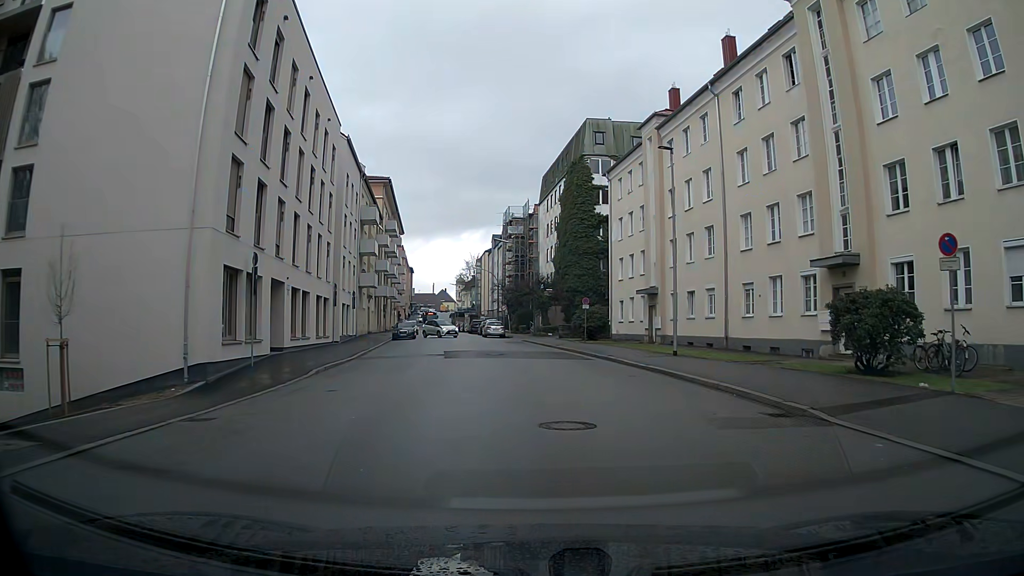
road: tertiary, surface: asphalt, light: Day
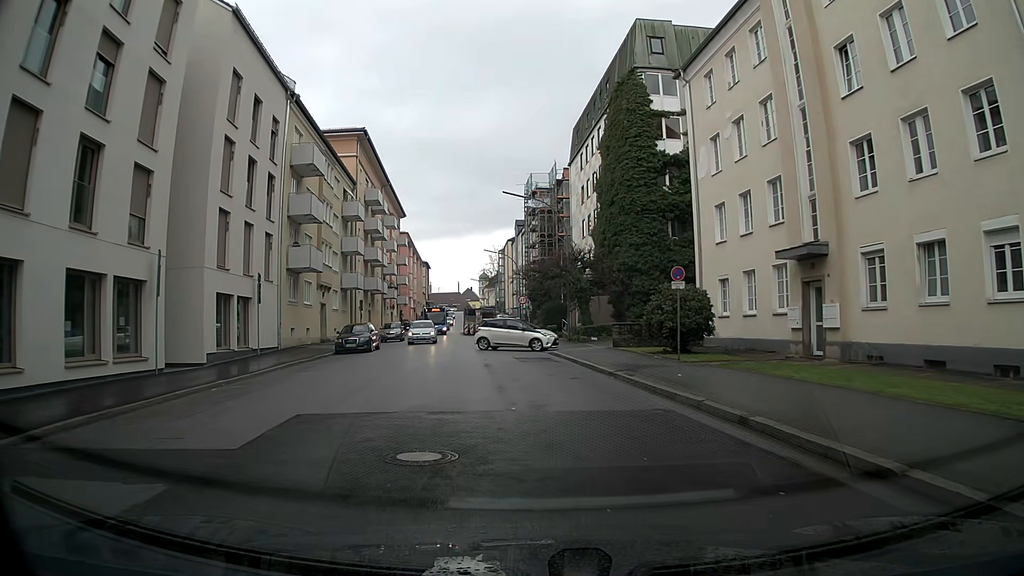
(-0.3, +21.8) m; -4°
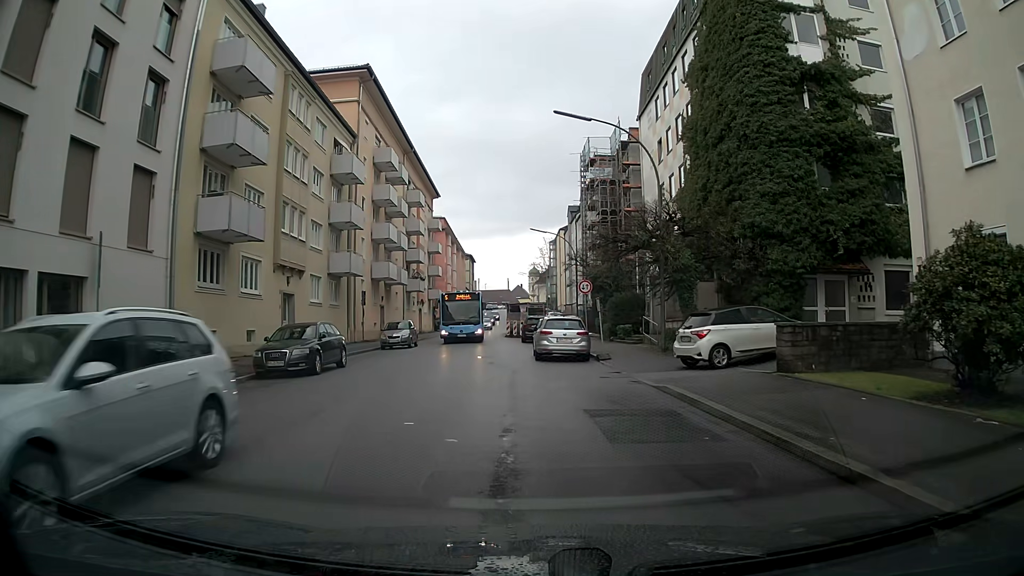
(-0.6, +14.9) m; -4°
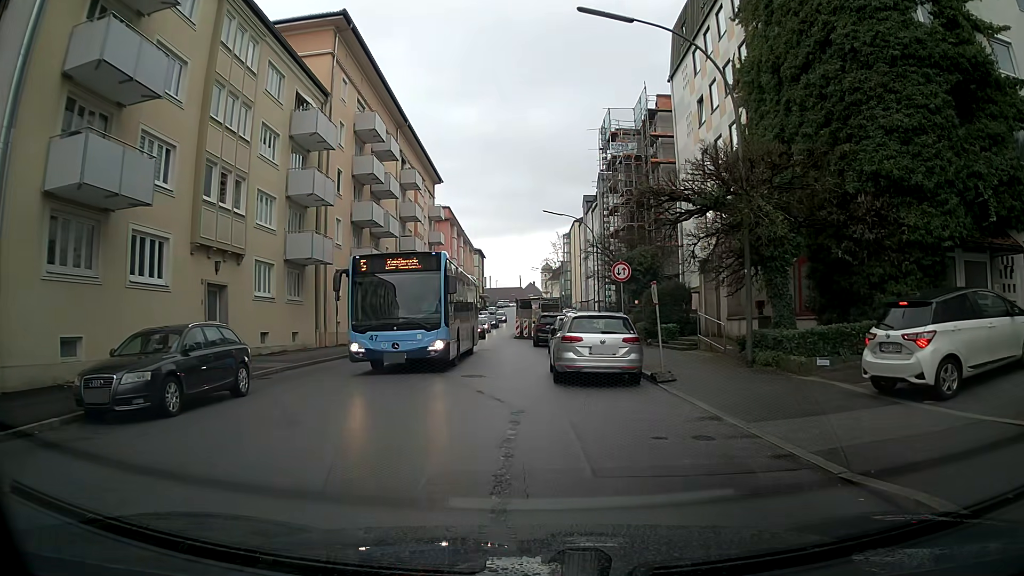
(-0.1, +8.2) m; -1°
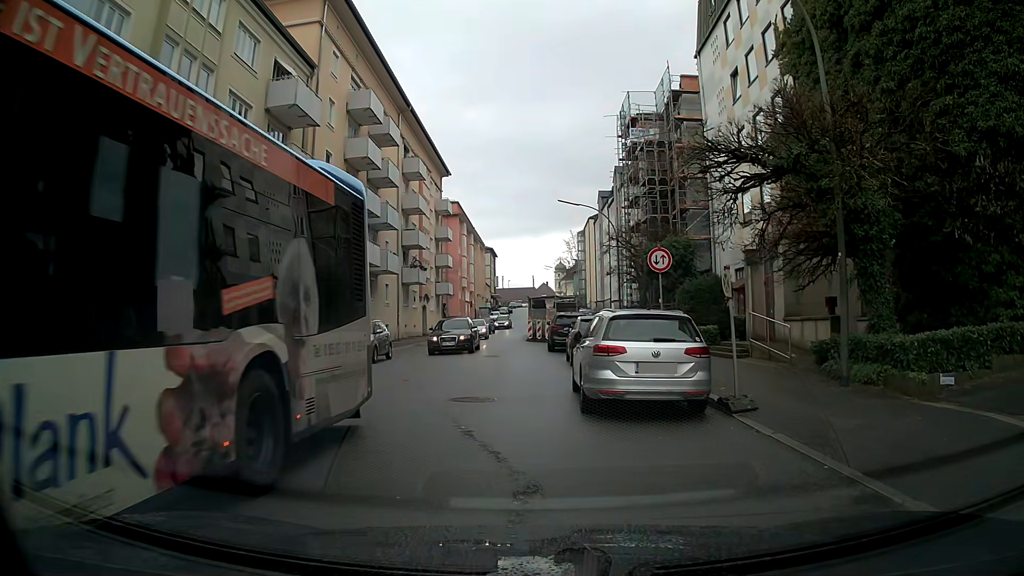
(-0.1, +4.1) m; -1°
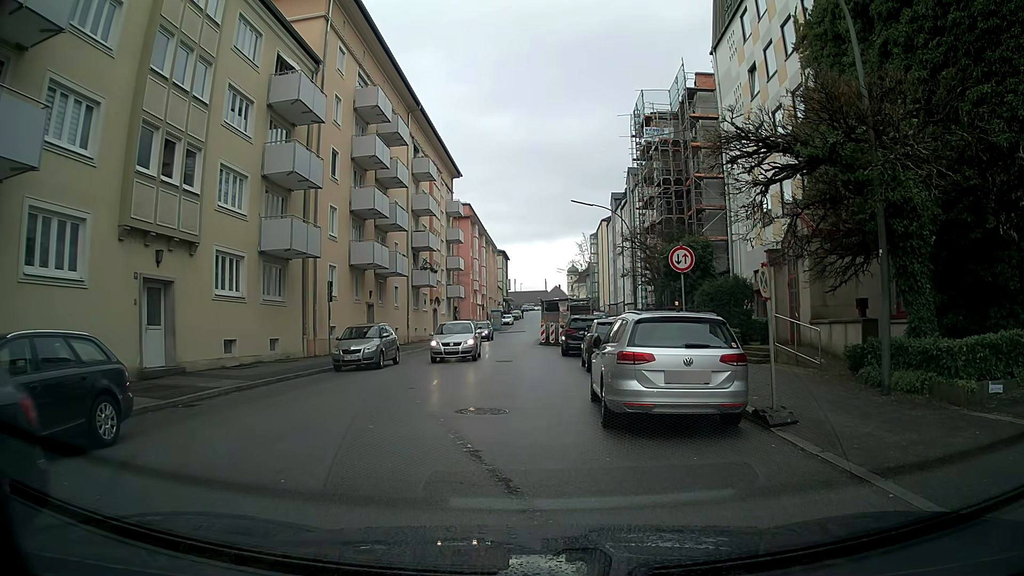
(0.0, +1.0) m; 0°
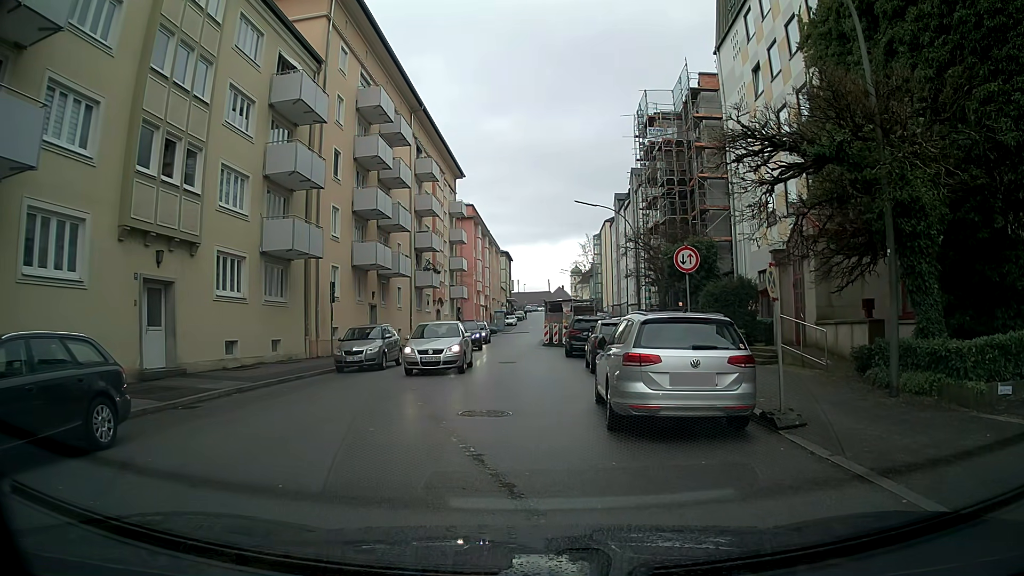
(0.0, +0.2) m; 0°
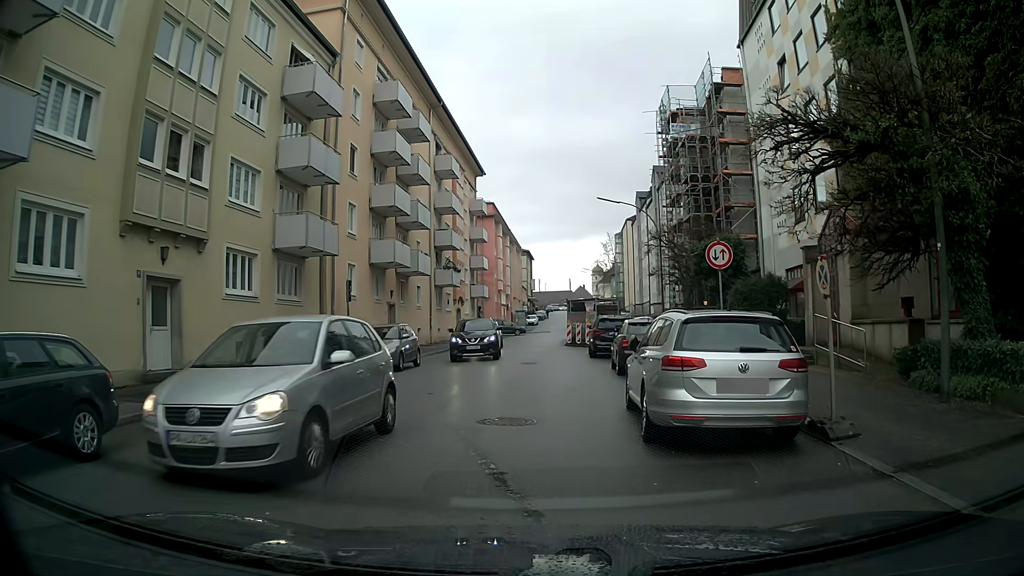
(0.0, +0.9) m; 0°
(-2, +10) (-2, +20) (-2, +30) (-2, +40) (-2, +50) (-2, +60) (-1, +70) (0, +80) (+1, +90) (+1, +100) m
